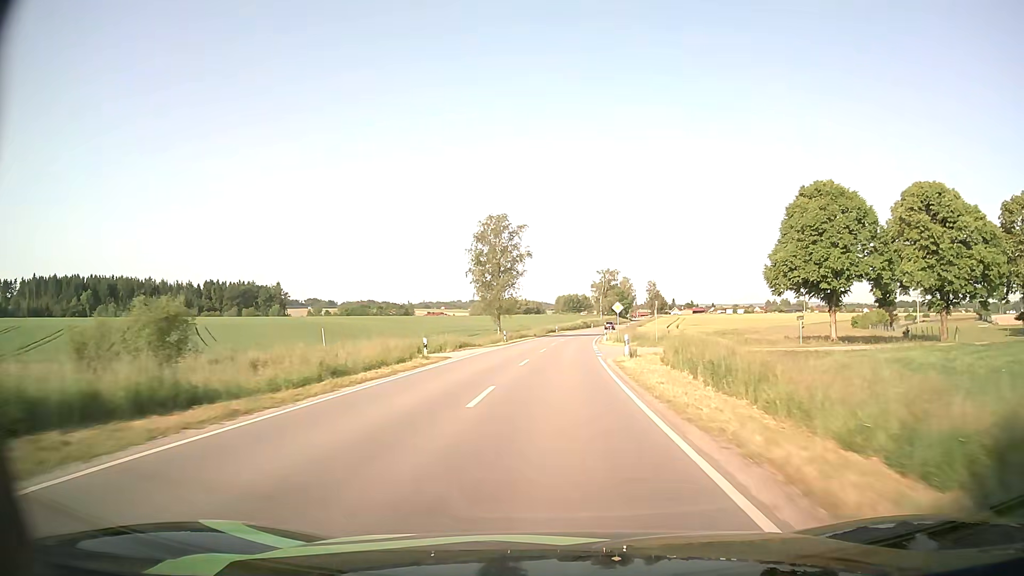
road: secondary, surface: asphalt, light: Day
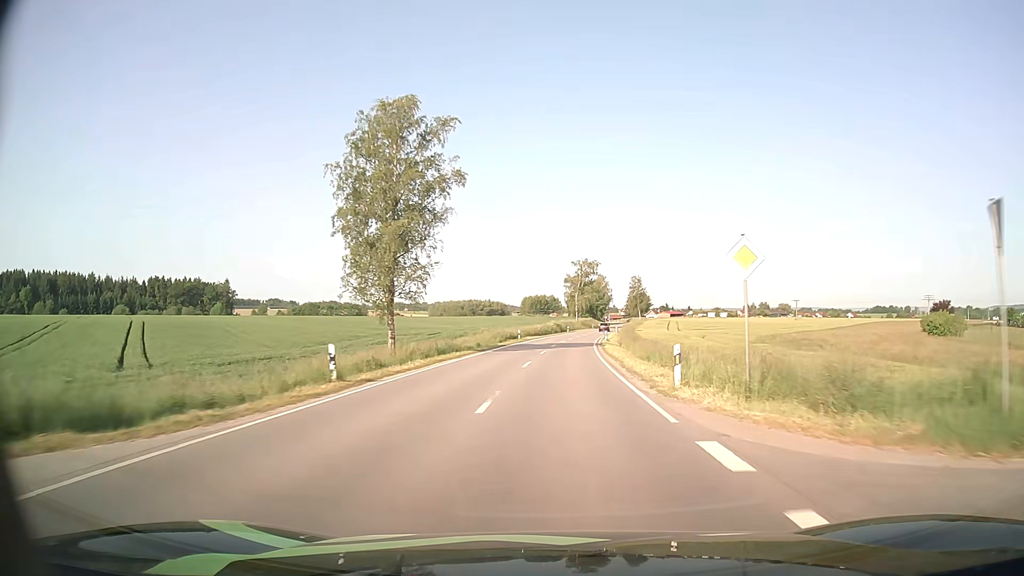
(+0.8, +37.0) m; +3°
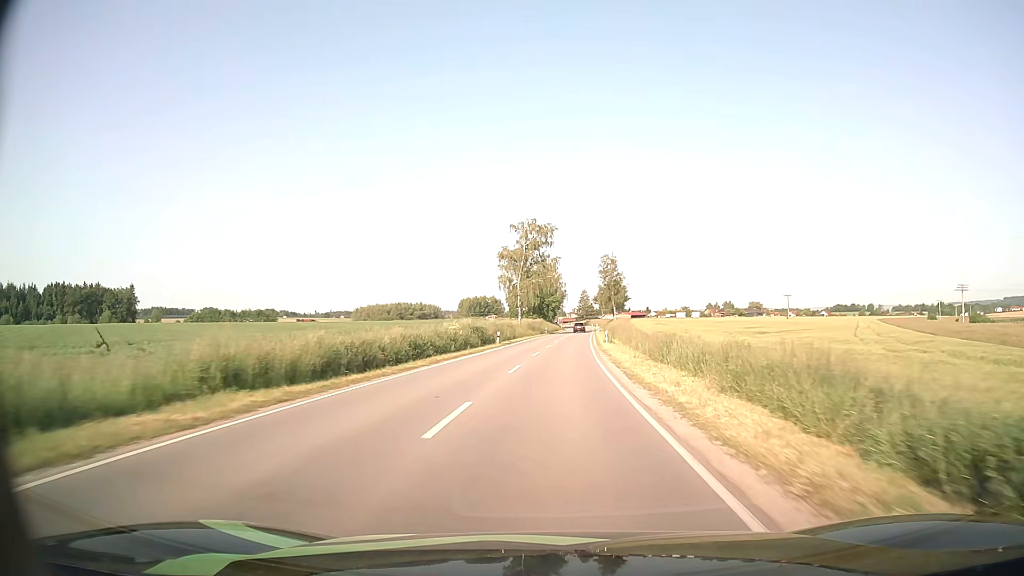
(+3.0, +62.5) m; +5°
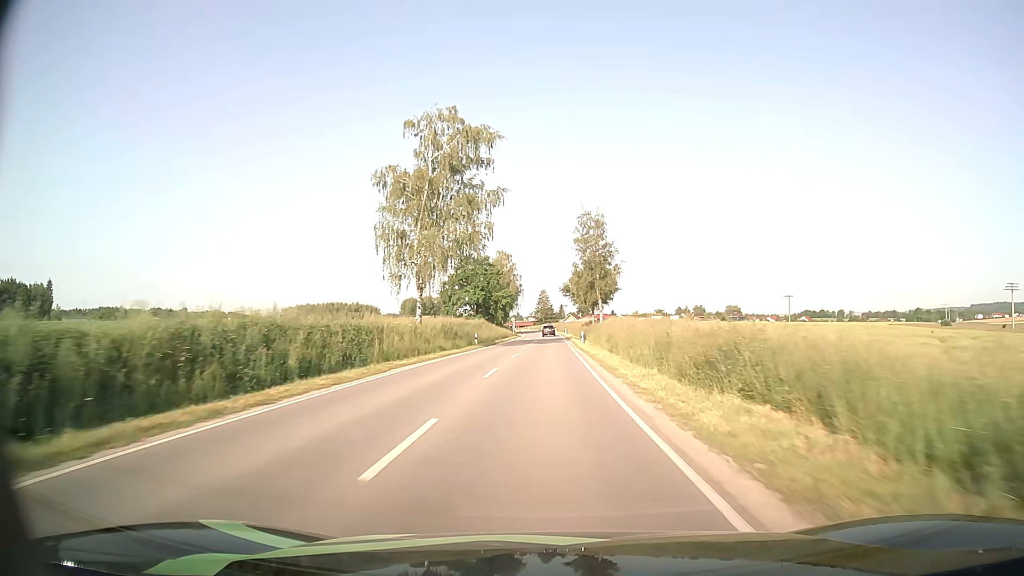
(+1.6, +50.4) m; +4°
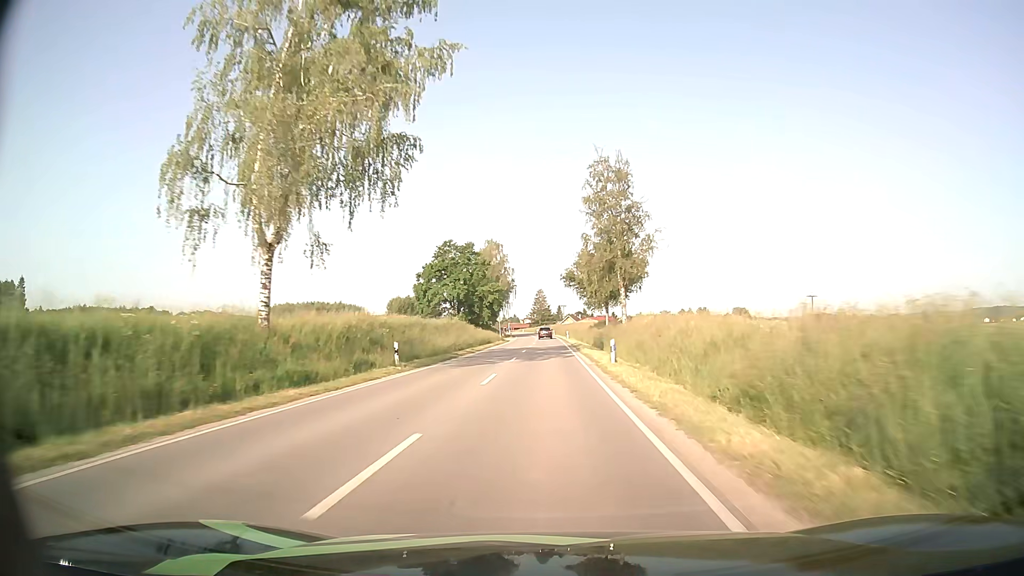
(0.0, +25.3) m; 0°
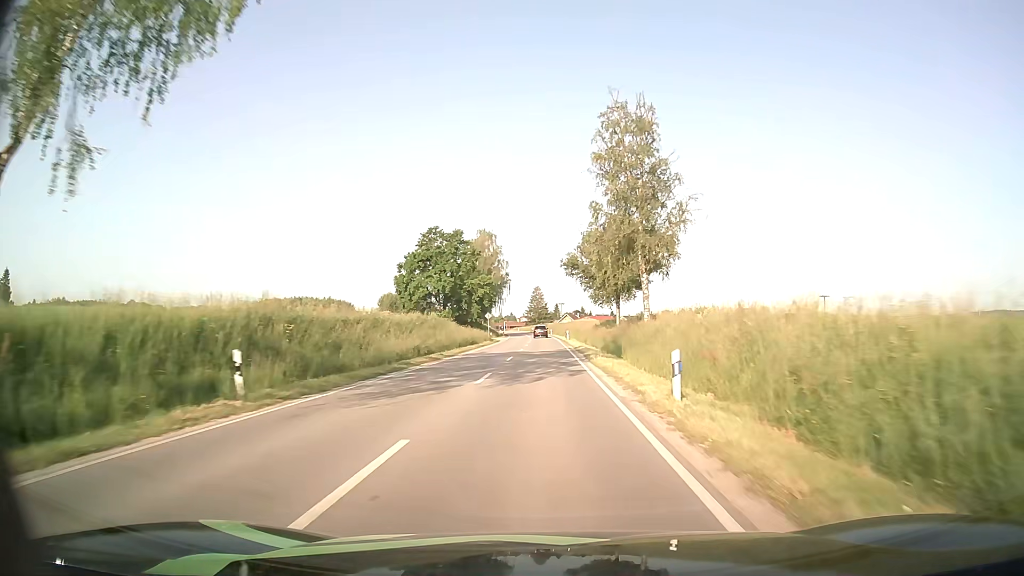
(0.0, +12.7) m; 0°
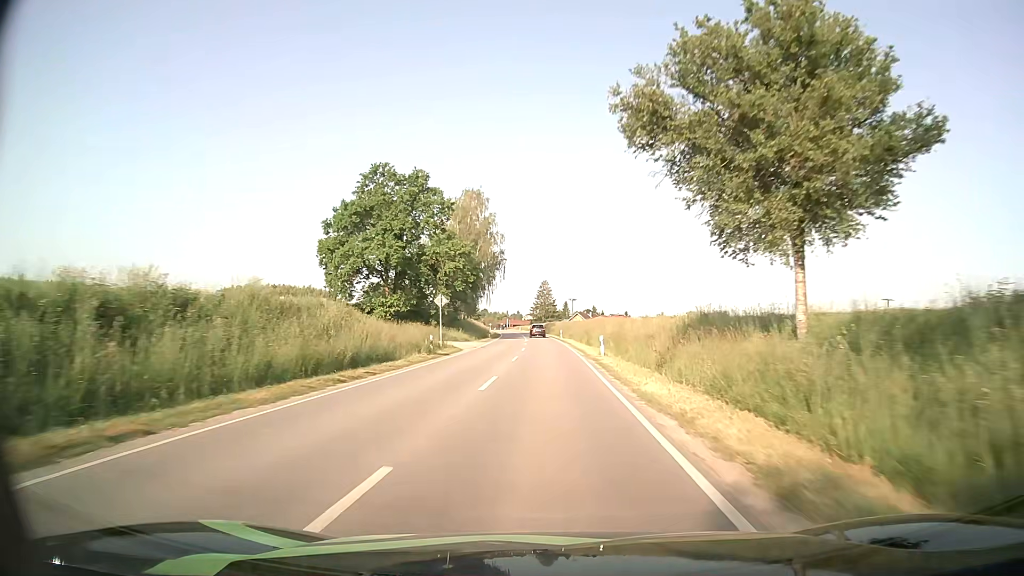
(-0.2, +37.9) m; 0°
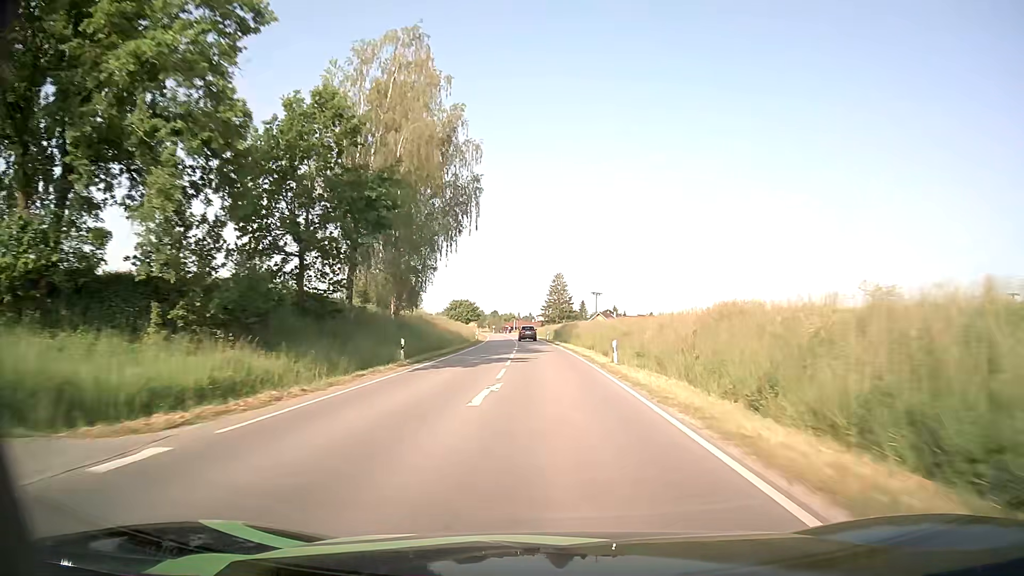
(-0.8, +50.5) m; -1°
(0, +10) (0, +20) (0, +30) (-1, +40) (-1, +50) (-1, +60) (-2, +70) (-3, +80) (-4, +90) (-4, +100) m
